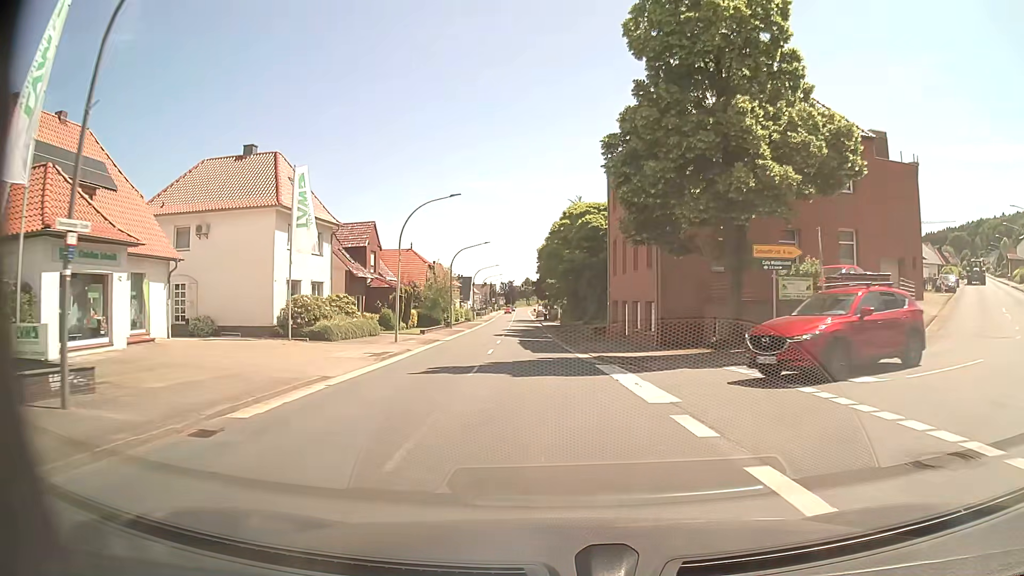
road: primary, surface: asphalt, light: Day
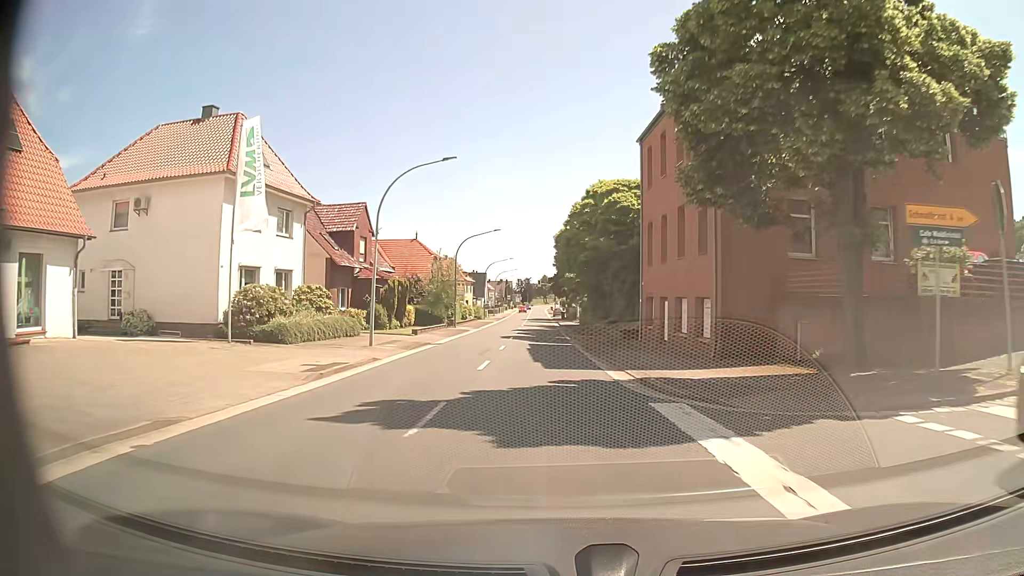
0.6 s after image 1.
(-0.1, +7.7) m; -1°
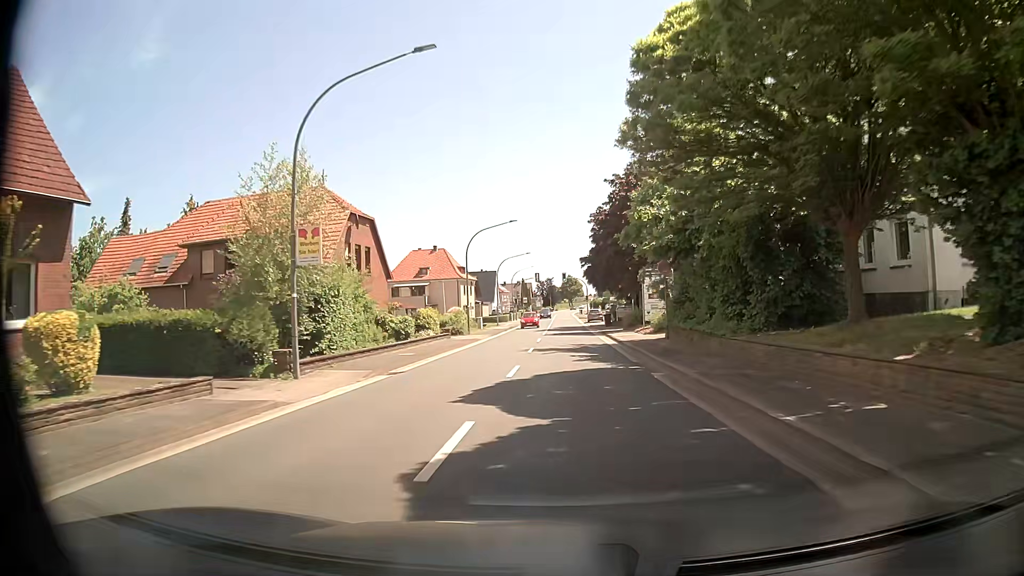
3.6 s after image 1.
(-1.4, +38.4) m; -3°
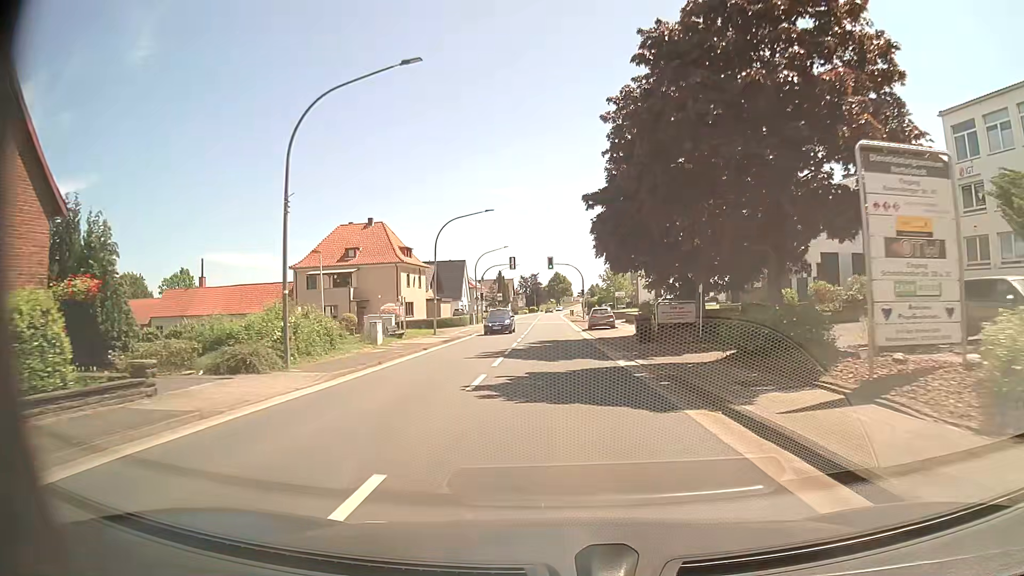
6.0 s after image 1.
(+0.7, +30.4) m; +2°
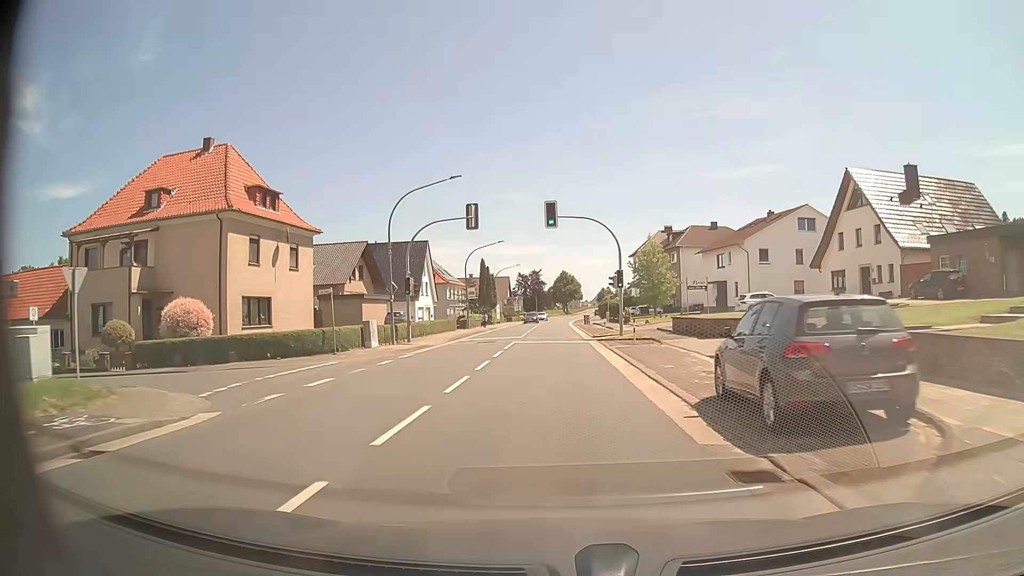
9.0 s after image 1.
(0.0, +38.1) m; -1°
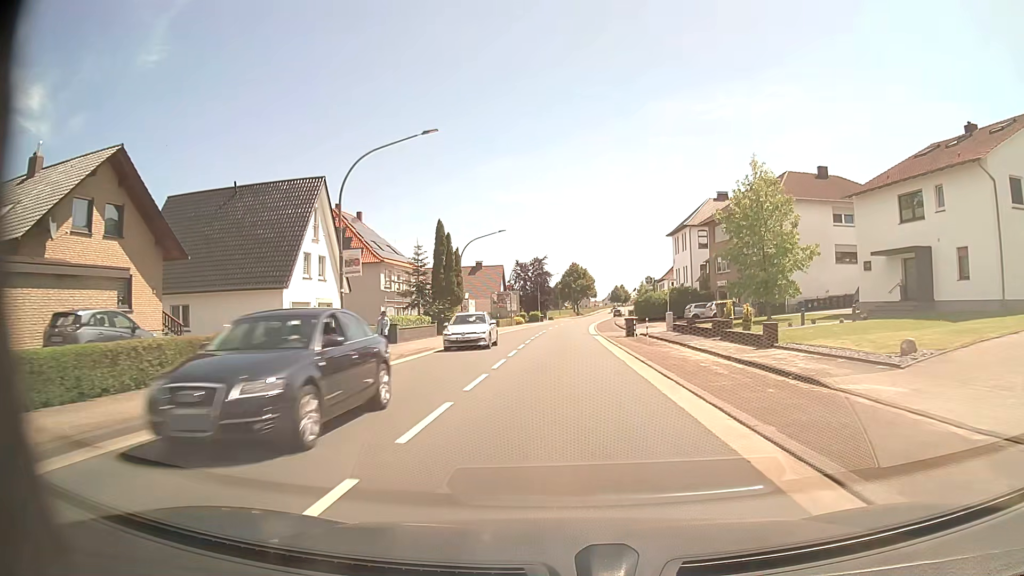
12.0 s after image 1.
(-0.2, +37.9) m; 0°
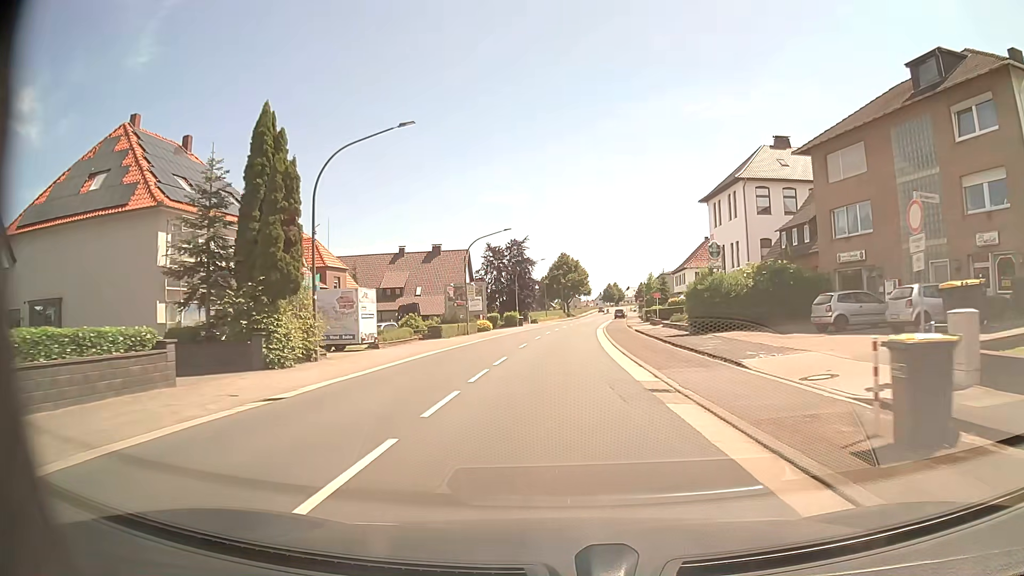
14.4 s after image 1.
(+0.3, +30.4) m; +1°
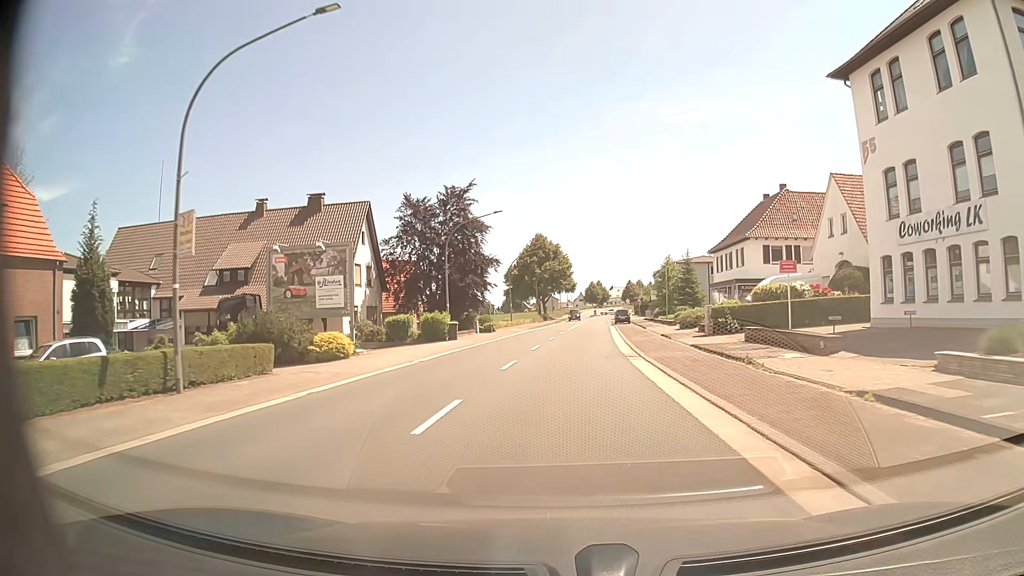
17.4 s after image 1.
(+0.6, +38.0) m; +2°
(0, +10) (0, +20) (+1, +30) (+1, +40) (+2, +50) (+3, +60) (+4, +70) (+5, +80) (+6, +90) (+7, +100) m
